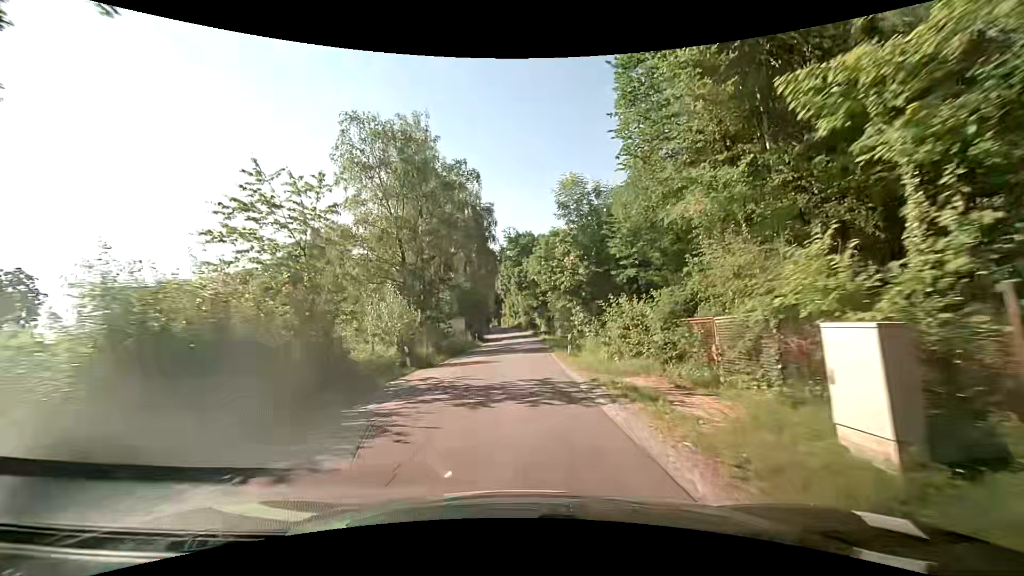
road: unclassified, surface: asphalt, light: Day
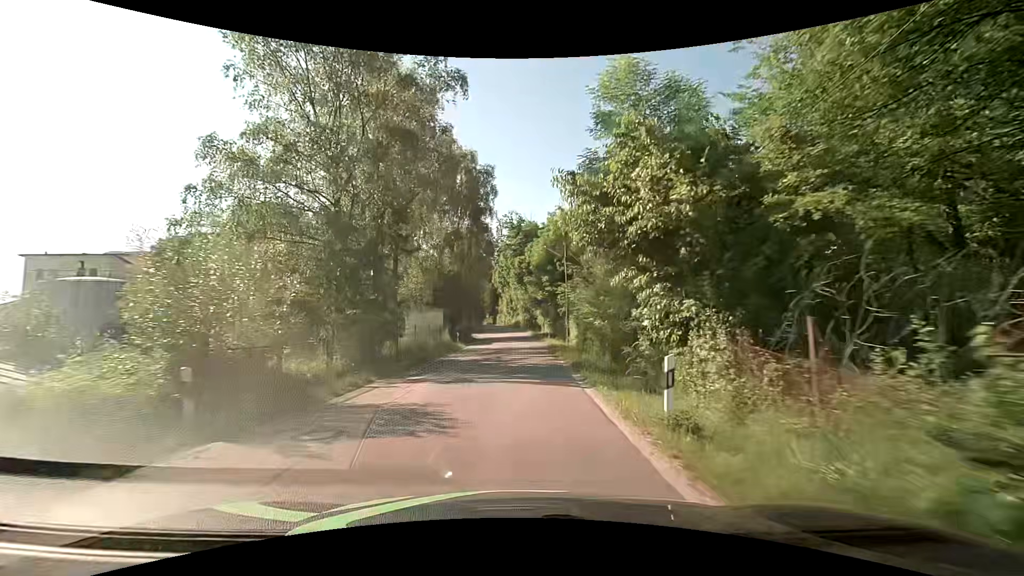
(+0.1, +14.0) m; +1°
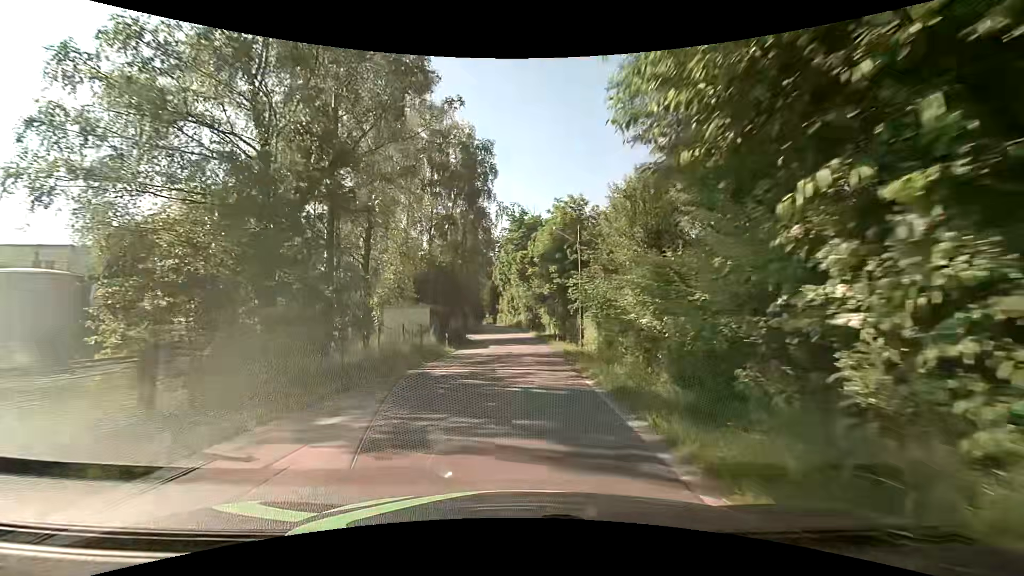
(0.0, +6.8) m; 0°
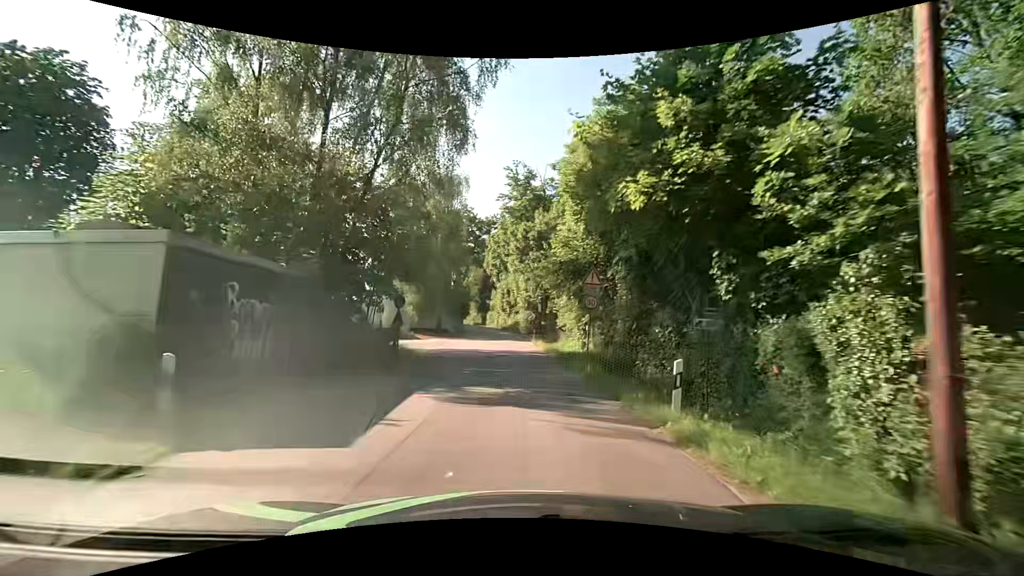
(0.0, +24.6) m; +1°
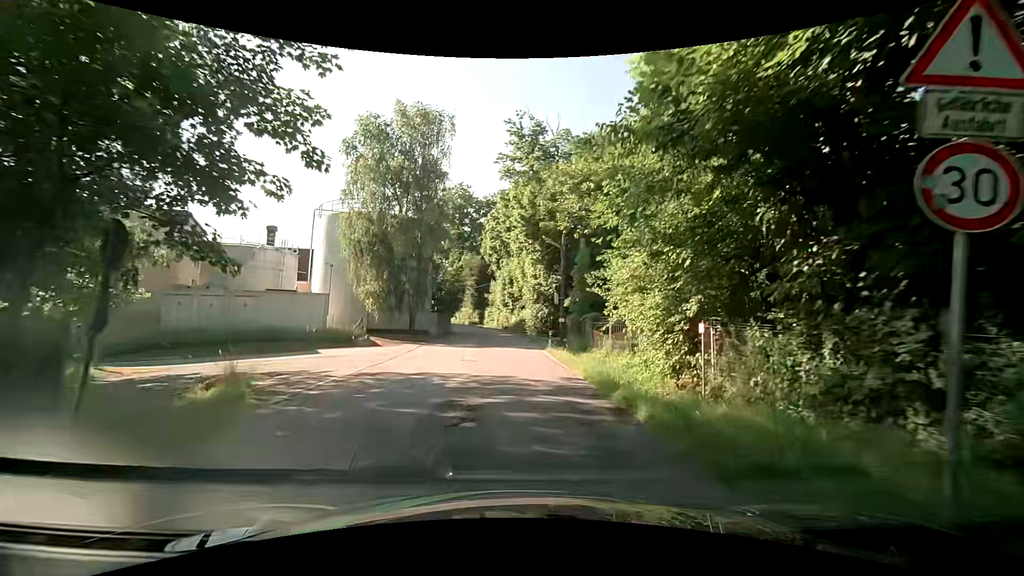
(-0.2, +15.5) m; -1°
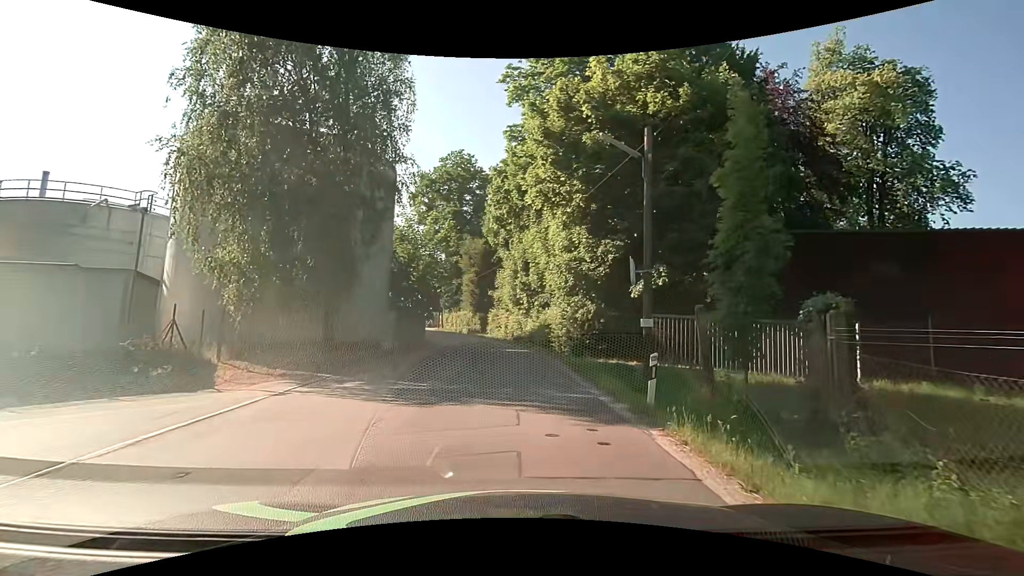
(-0.3, +18.6) m; -2°
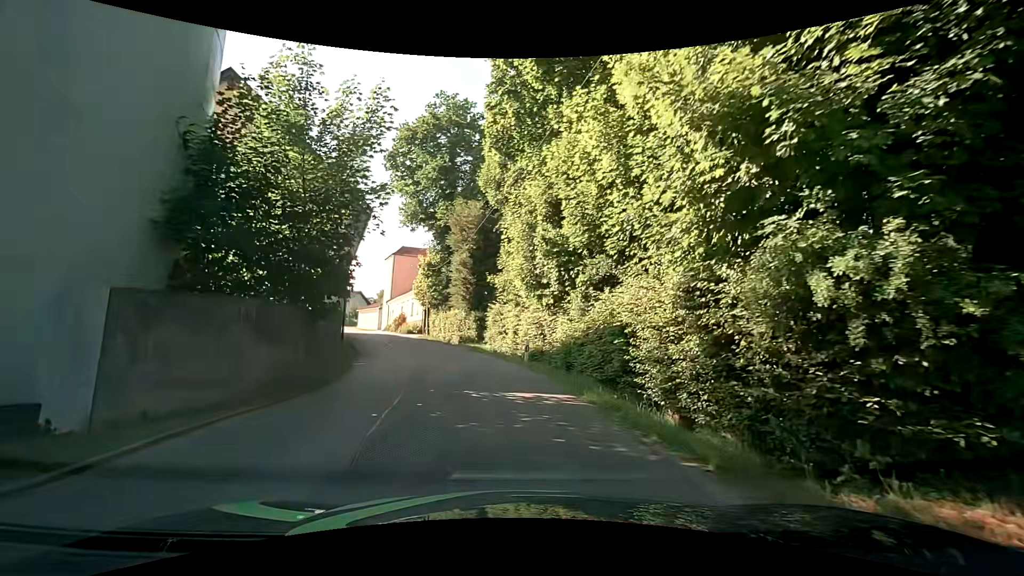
(-0.2, +17.2) m; -1°
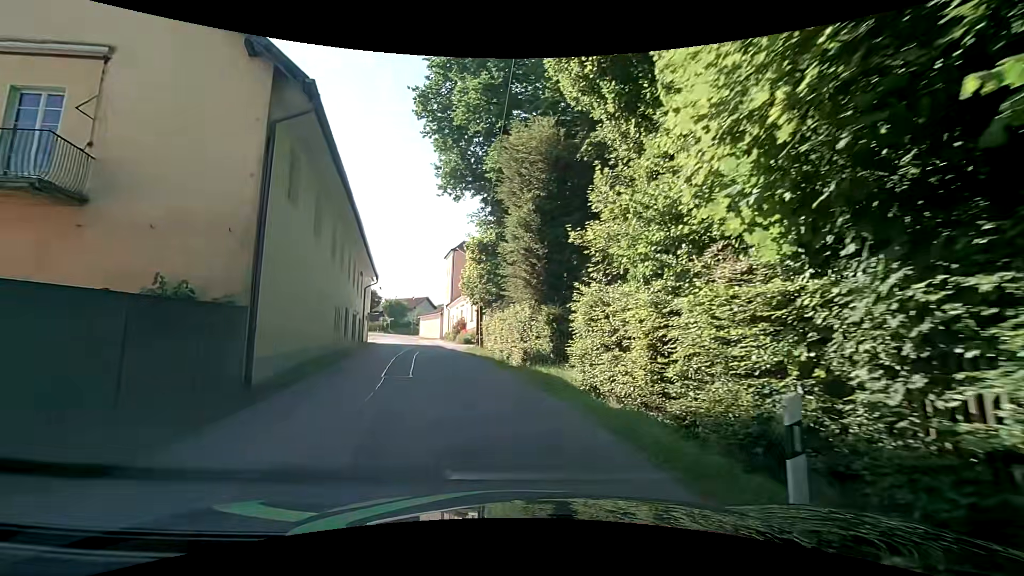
(-1.0, +14.6) m; -9°
(-1, +10) (-3, +20) (-5, +30) (-7, +39) (-10, +49) (-12, +59) (-15, +68) (-18, +78) (-20, +88) (-24, +97) m
